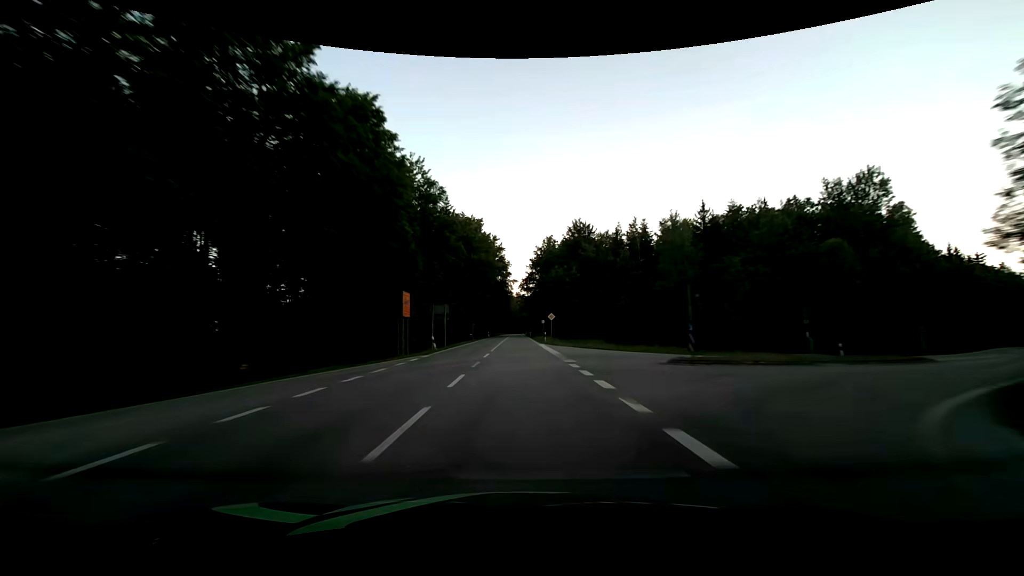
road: secondary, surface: asphalt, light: Day
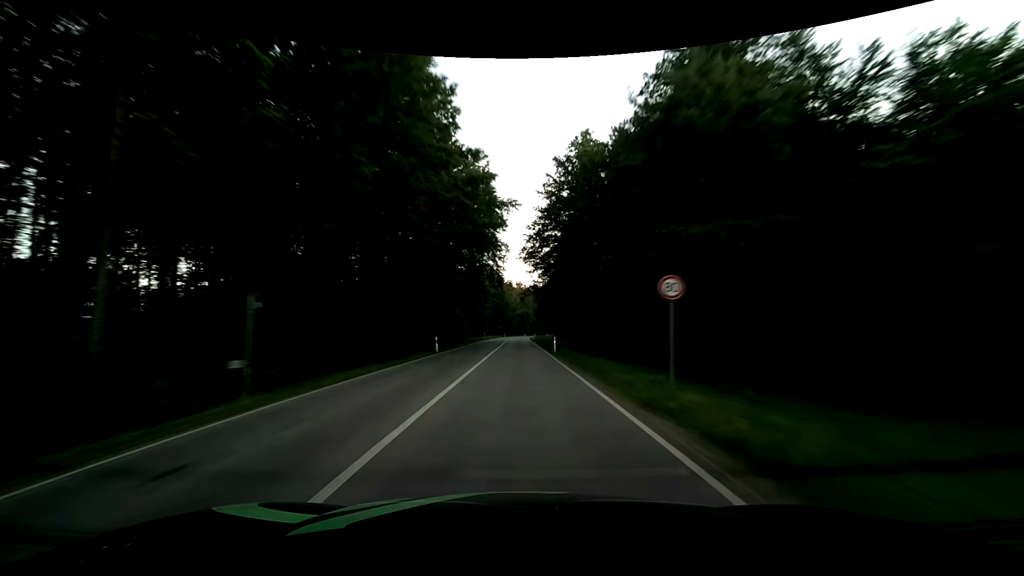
(+0.2, +62.8) m; 0°
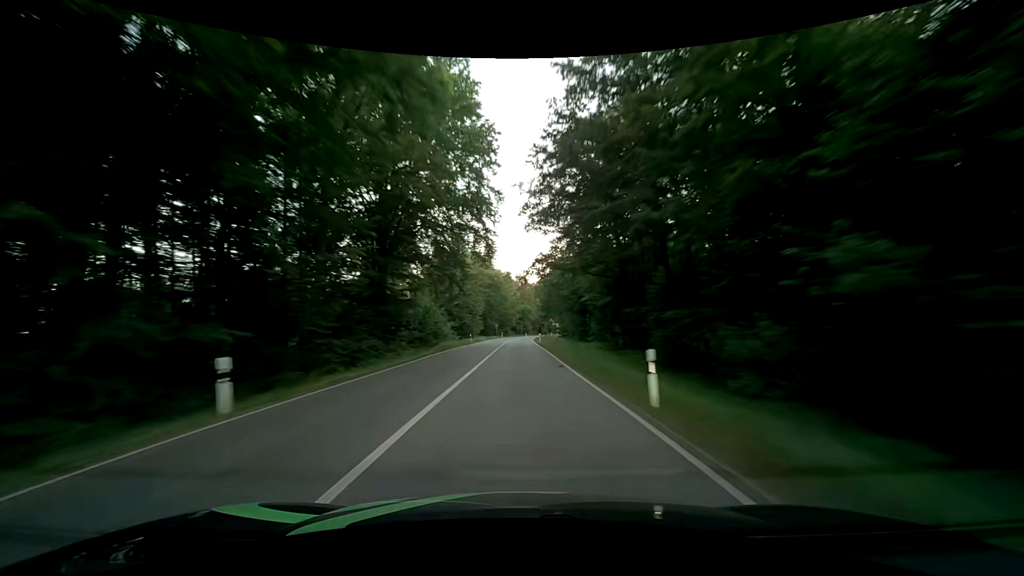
(-0.1, +25.1) m; 0°
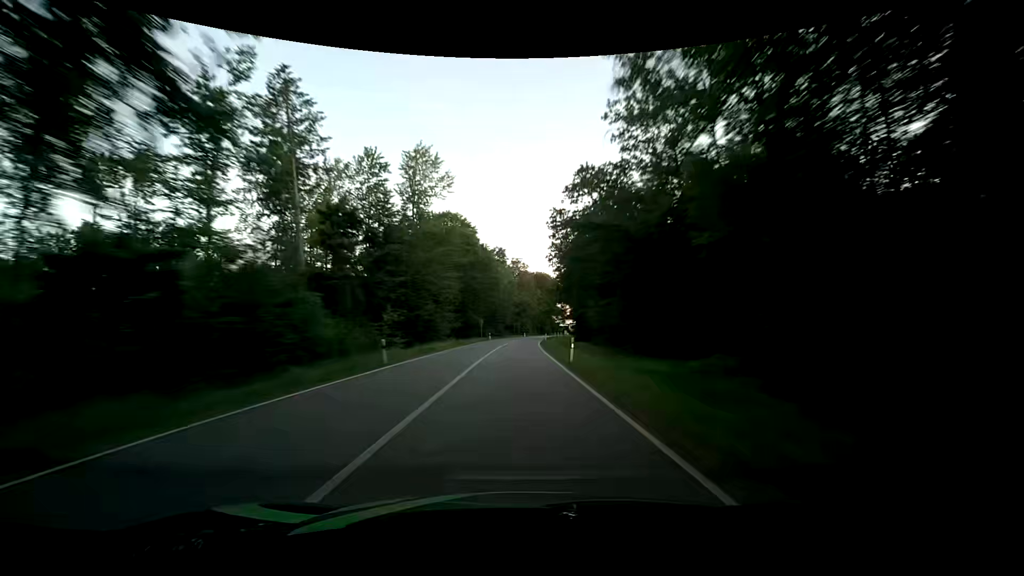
(0.0, +37.7) m; 0°
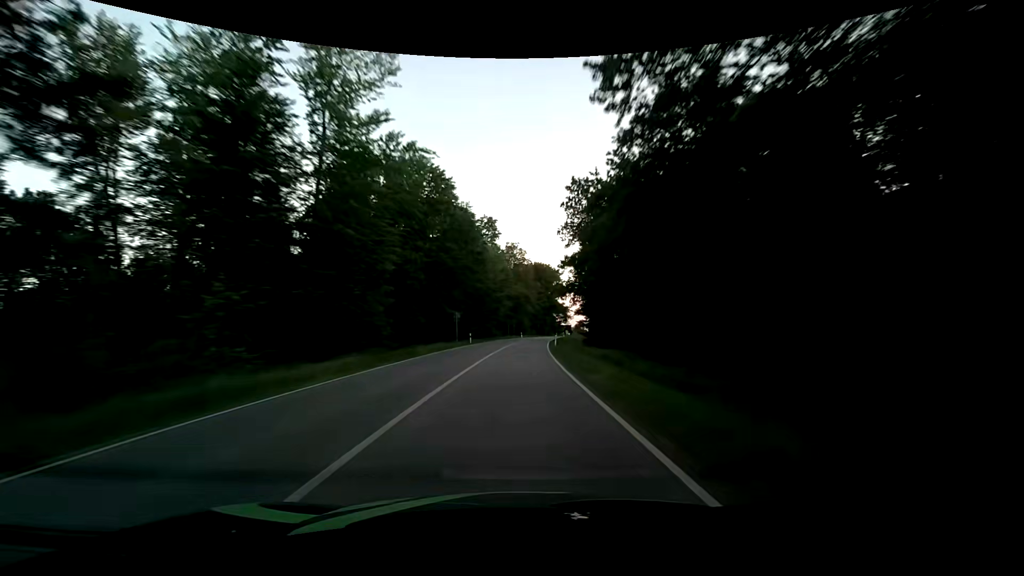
(+0.2, +25.1) m; +1°
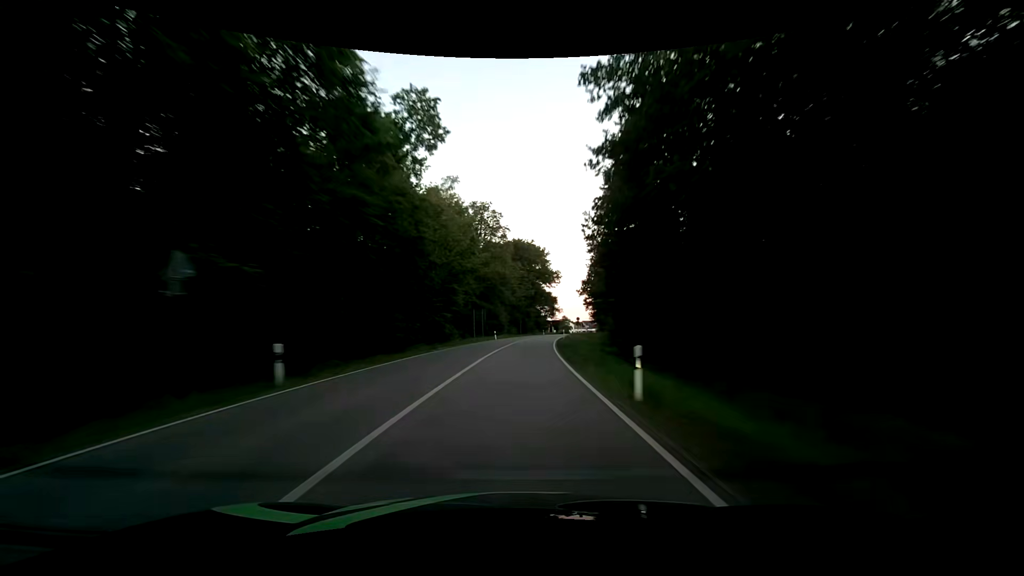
(+0.6, +36.8) m; +2°
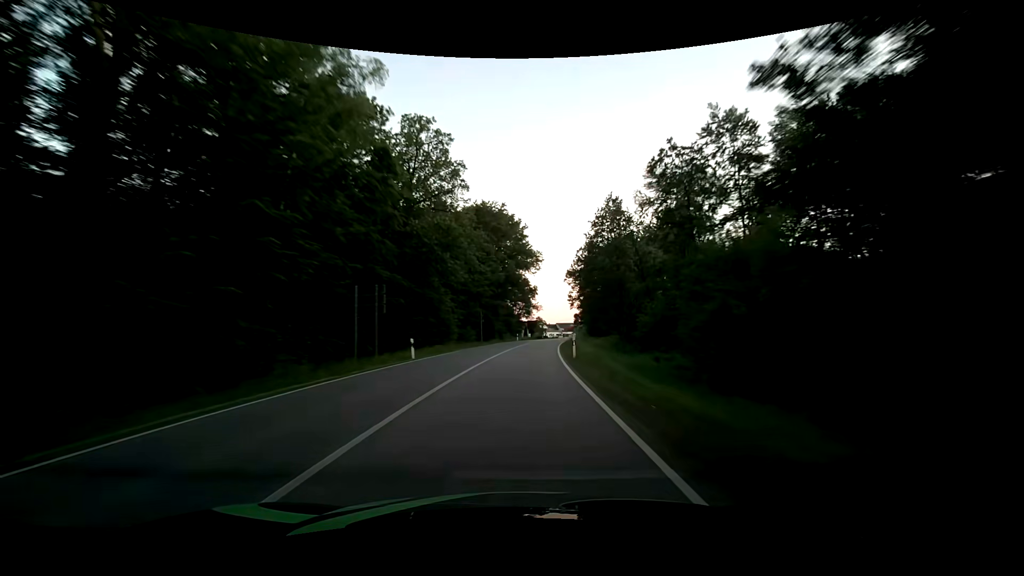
(+1.3, +34.5) m; +4°
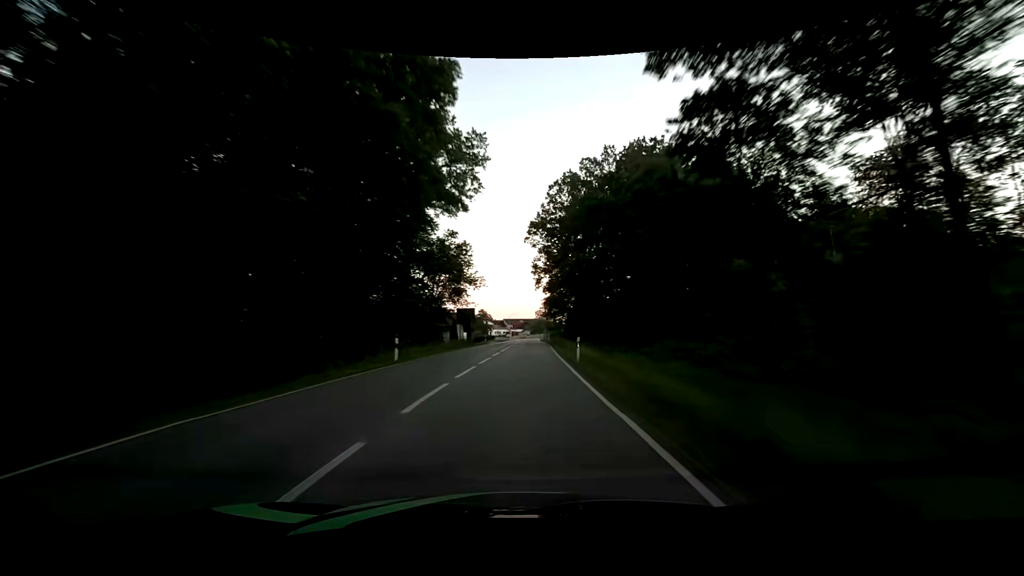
(+2.5, +52.2) m; +6°
(0, +10) (0, +20) (0, +30) (+1, +40) (+1, +50) (+1, +60) (+1, +70) (+2, +80) (+2, +90) (+2, +100) m
